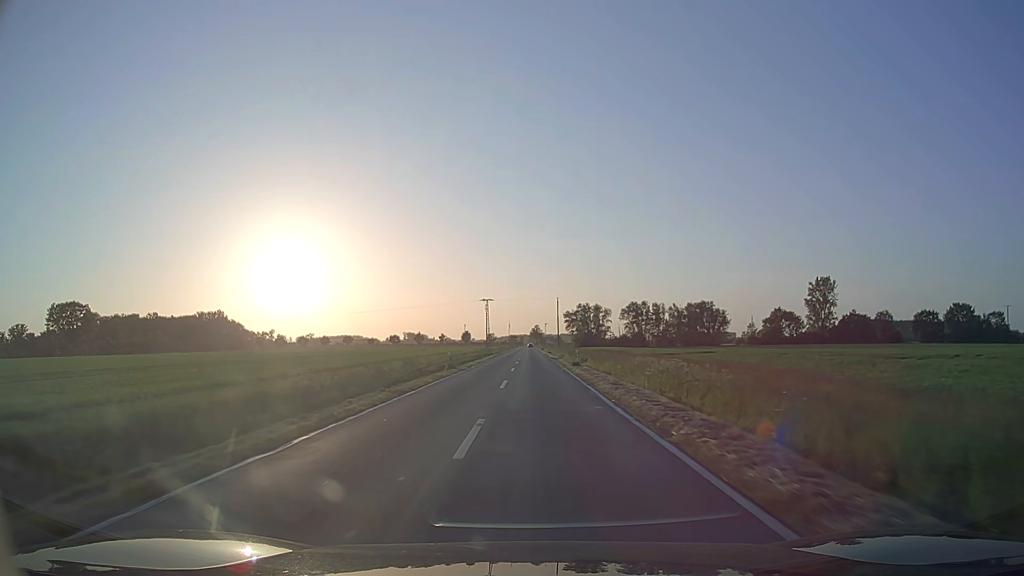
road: secondary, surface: asphalt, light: Day
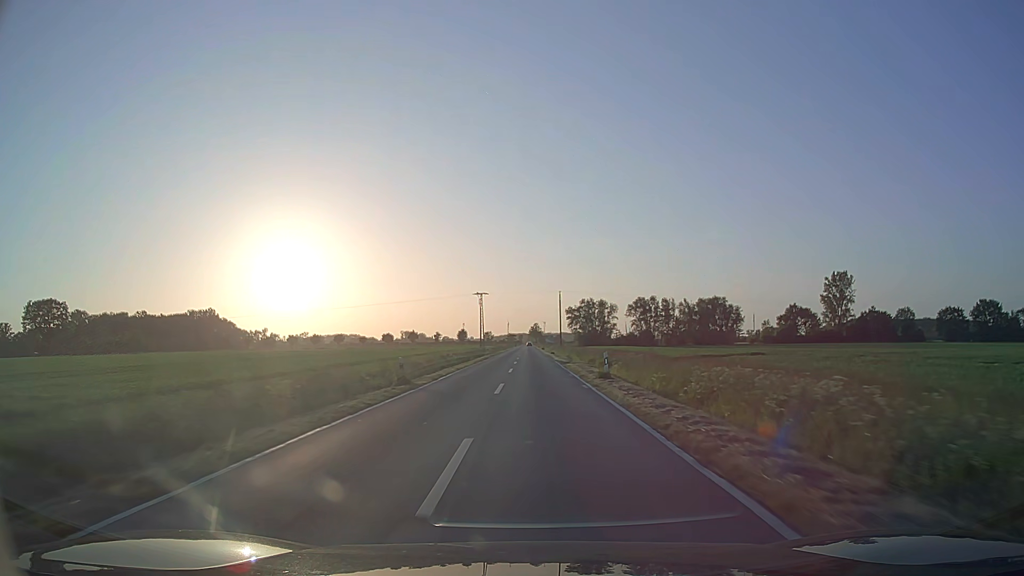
(0.0, +14.8) m; 0°
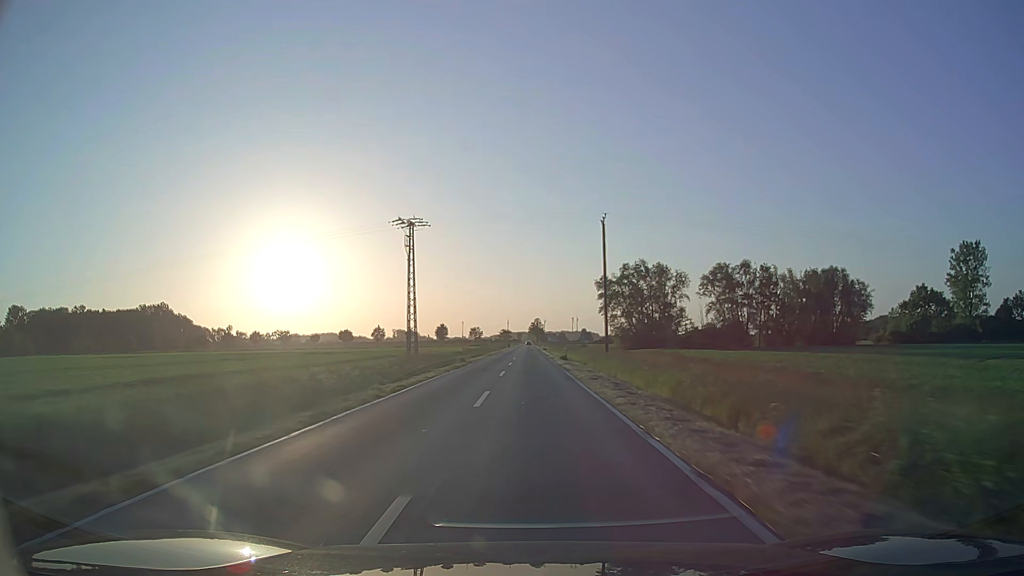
(+0.2, +76.2) m; 0°
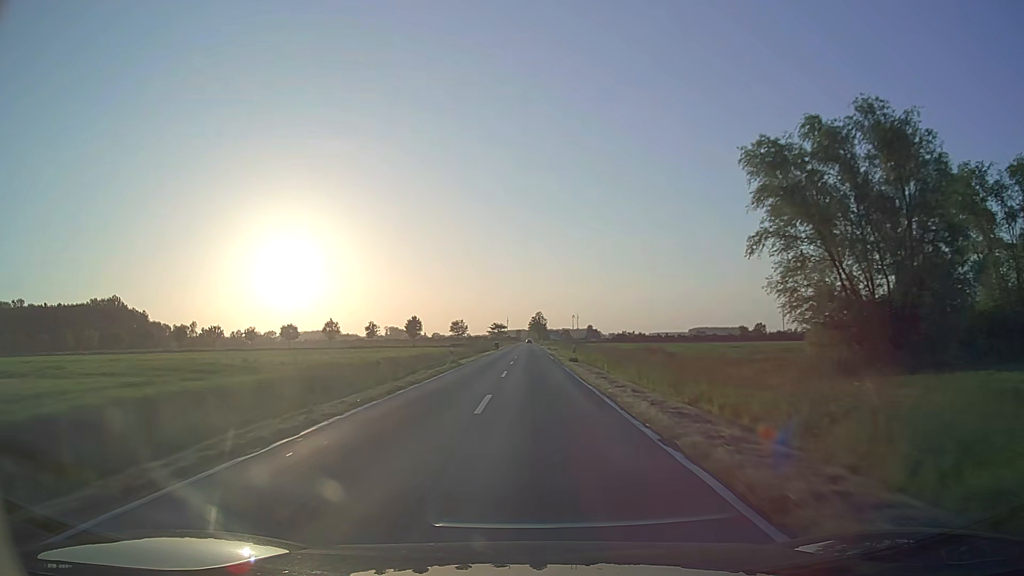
(-0.1, +62.3) m; 0°
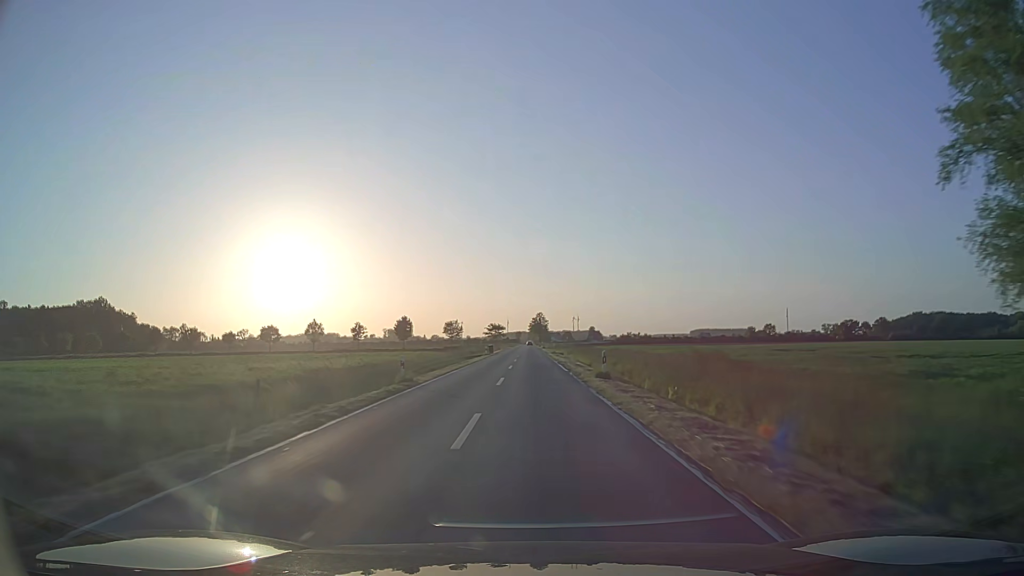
(0.0, +15.7) m; 0°
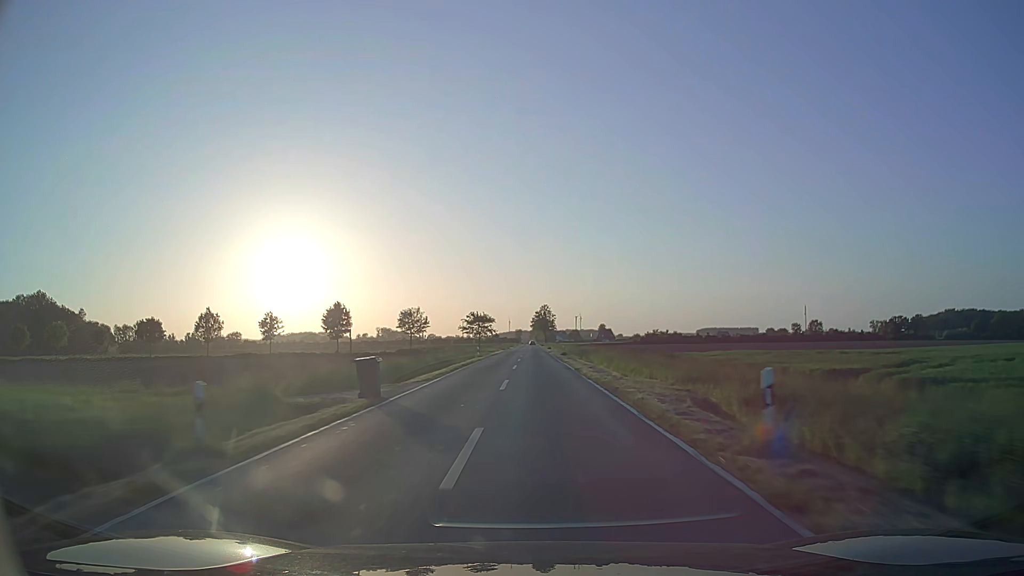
(-0.1, +62.9) m; 0°
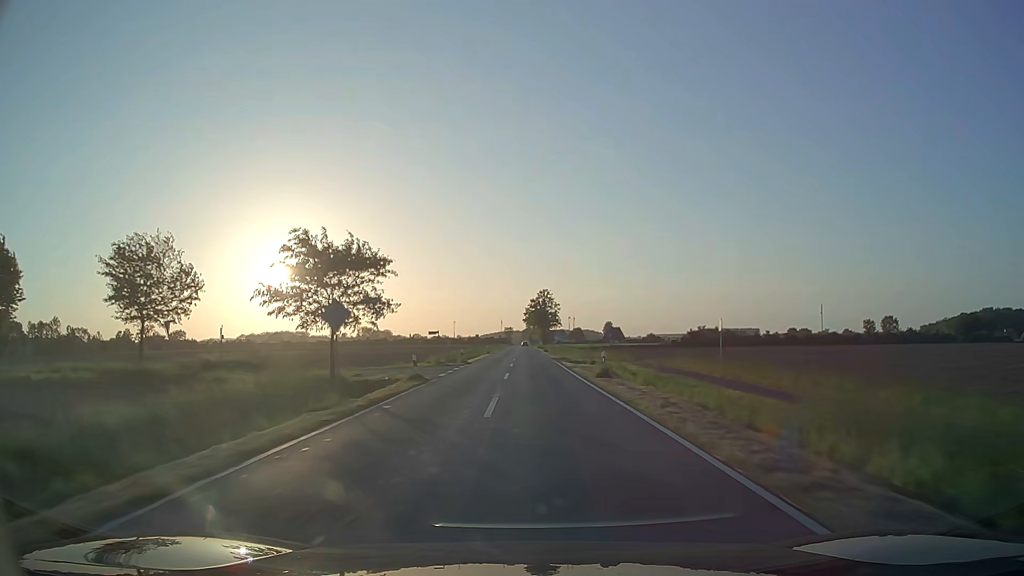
(+0.1, +78.9) m; +1°
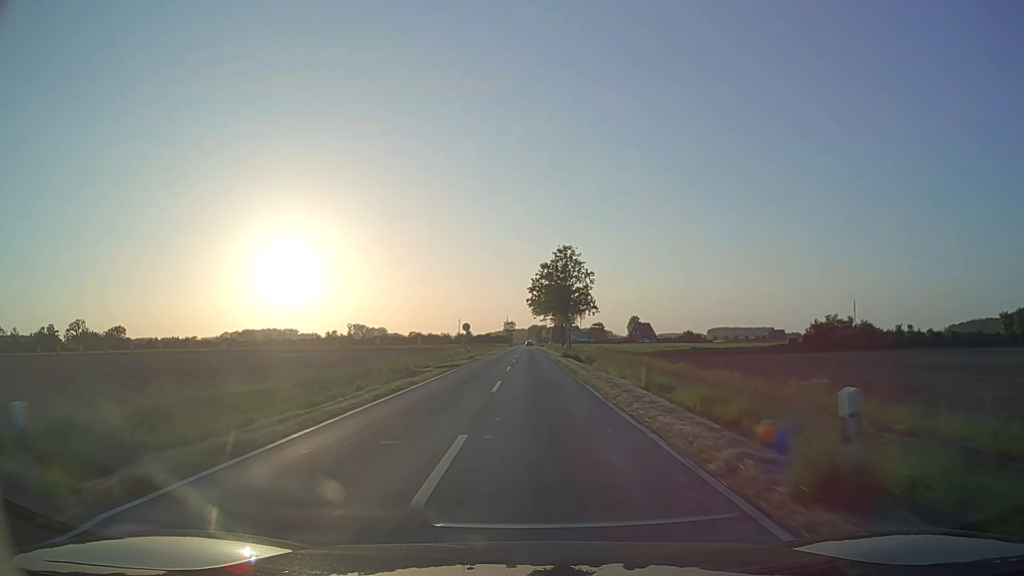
(-0.4, +79.0) m; -1°
(0, +10) (0, +20) (0, +30) (0, +40) (0, +50) (0, +60) (0, +70) (0, +80) (0, +90) (0, +100) m
